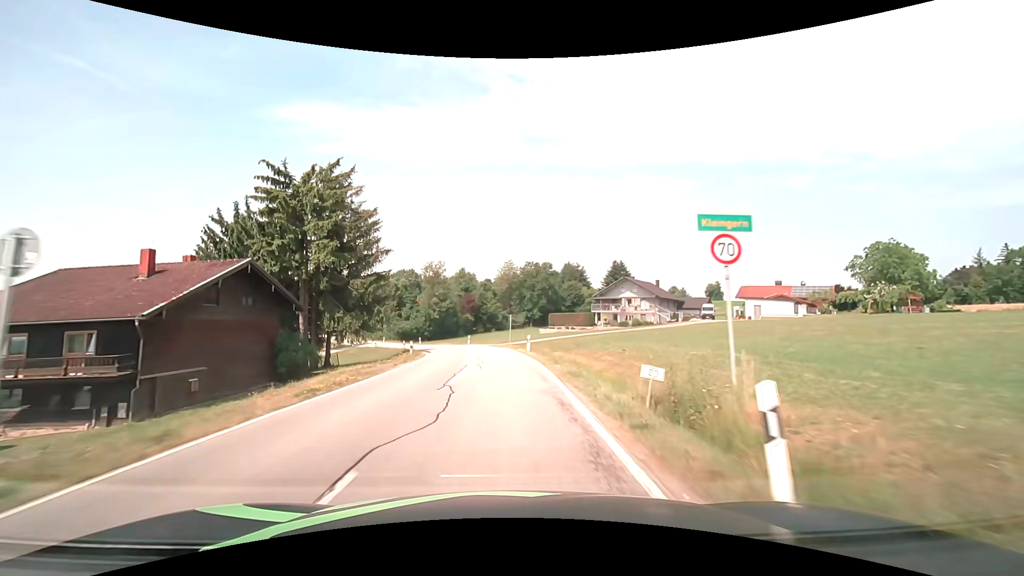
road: secondary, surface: asphalt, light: Day
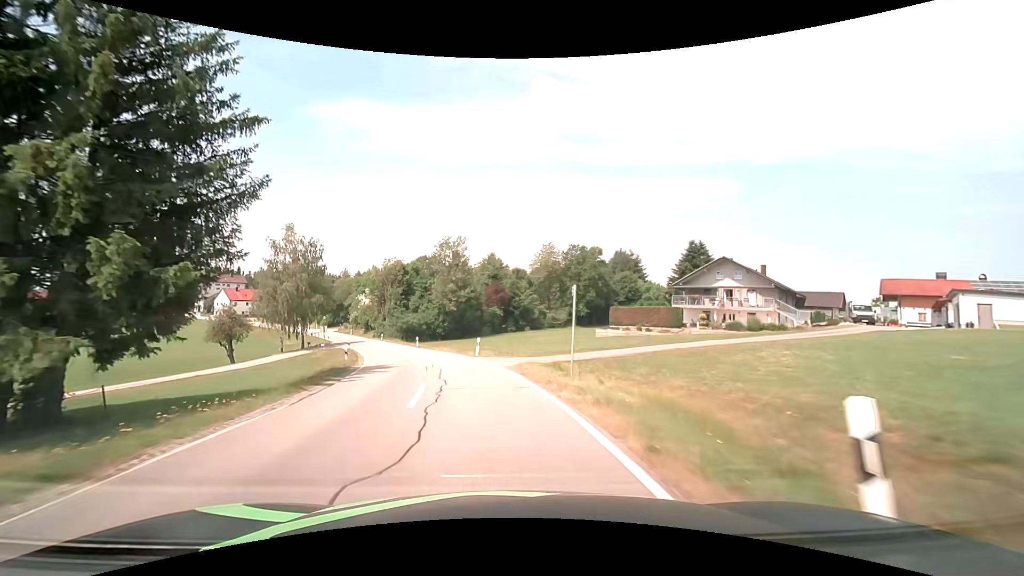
(-0.3, +27.6) m; -3°
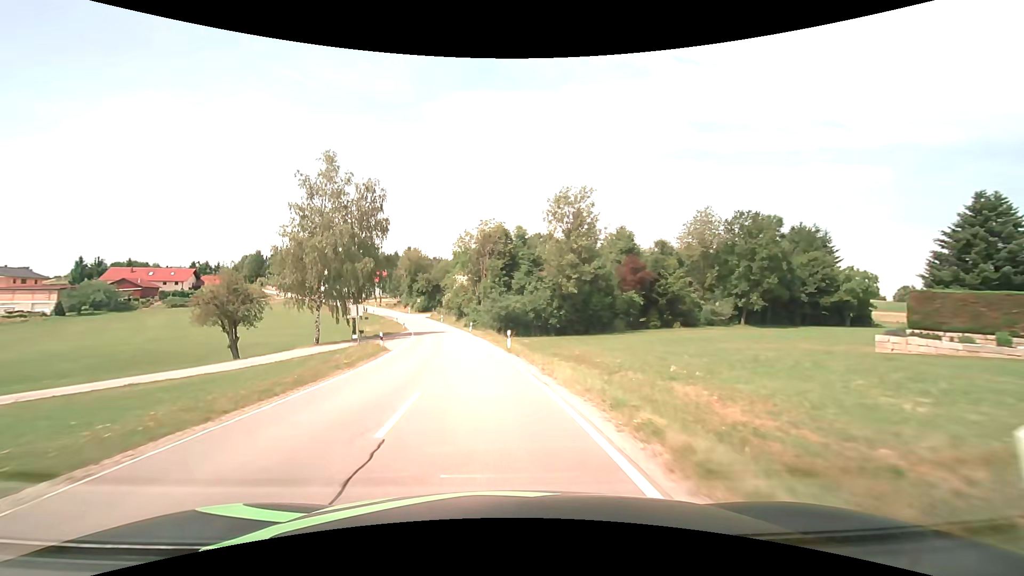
(-2.9, +26.6) m; -13°
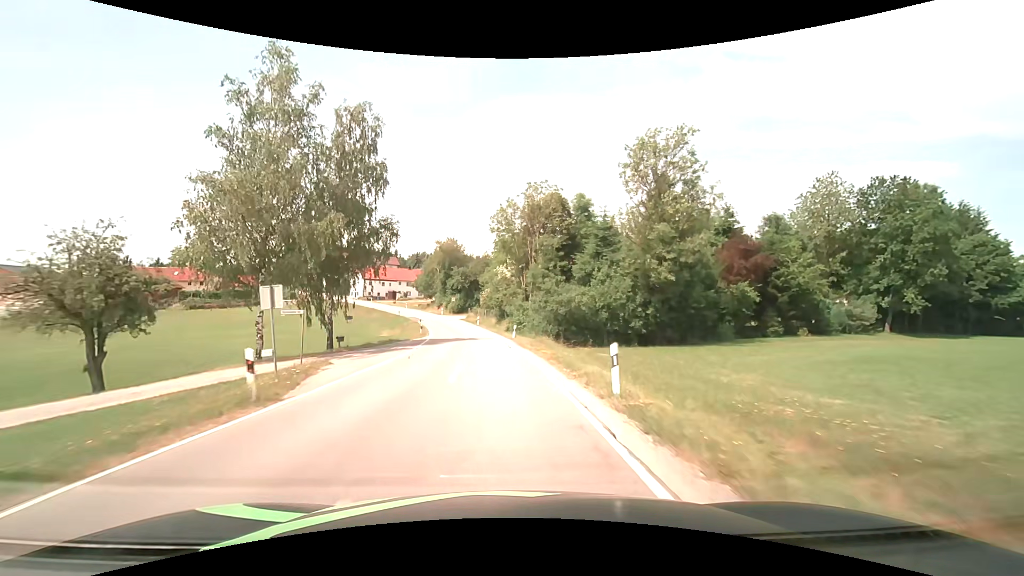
(-1.1, +18.4) m; -6°
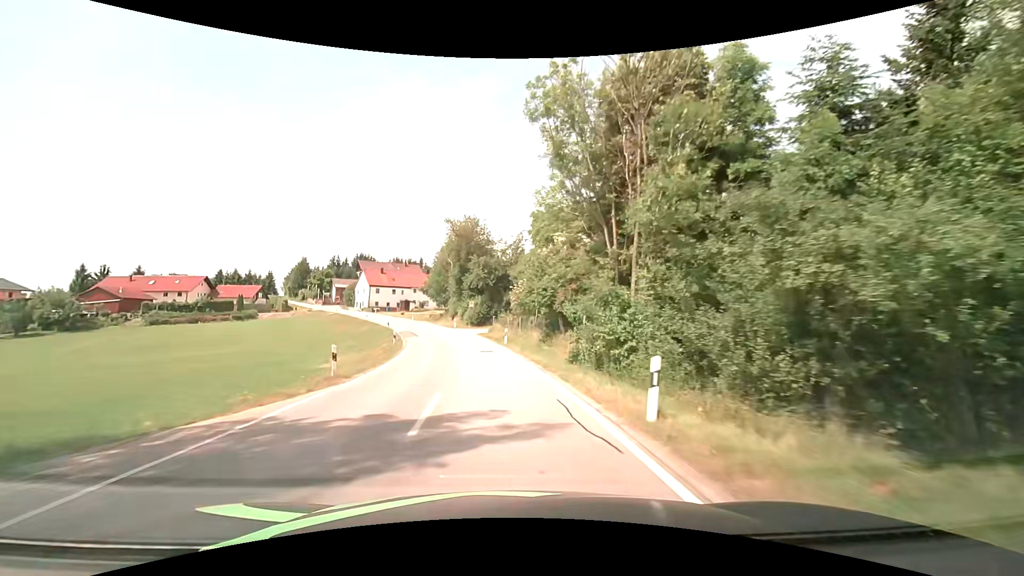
(-1.1, +29.0) m; -4°
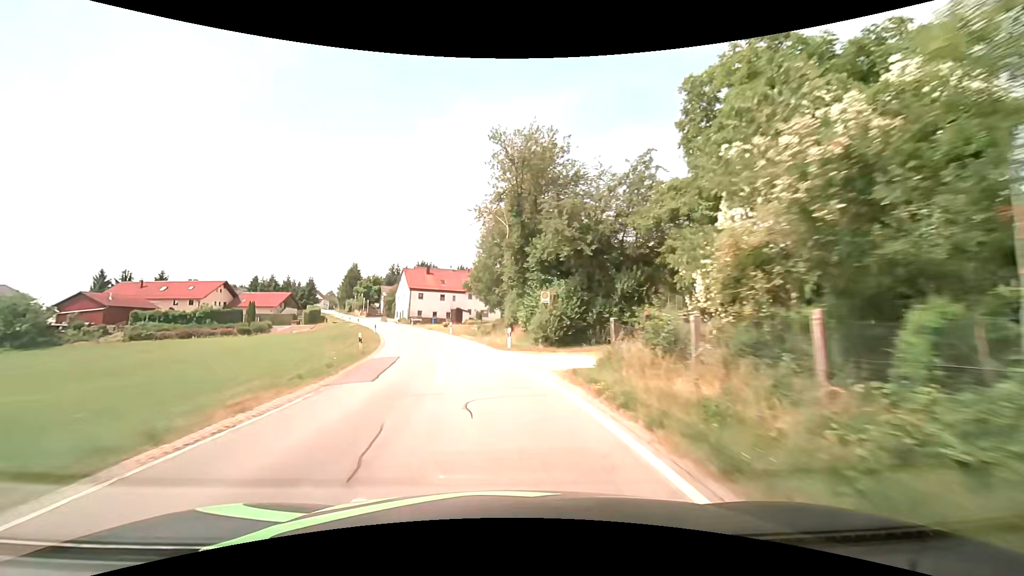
(-1.8, +30.3) m; -8°
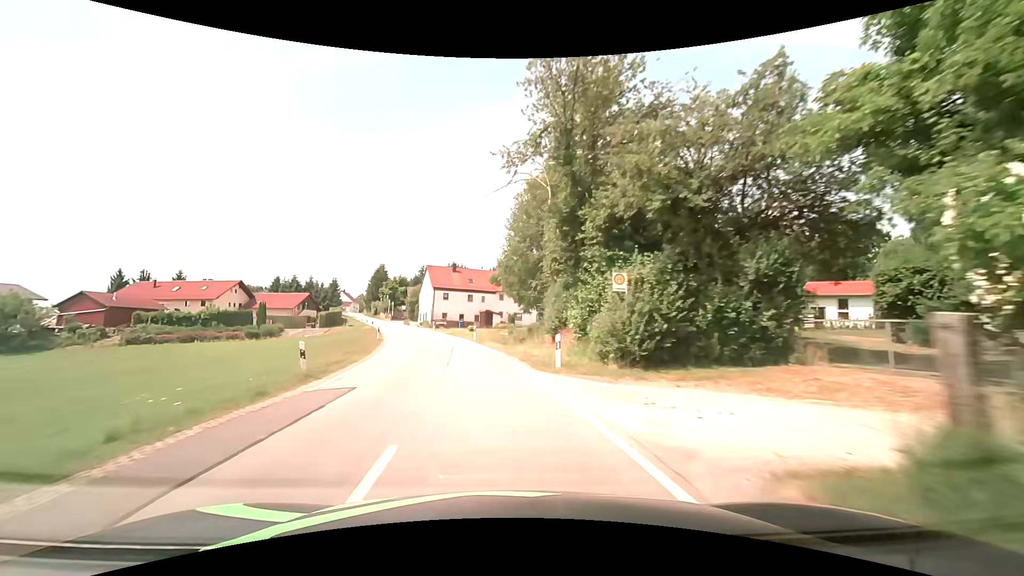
(-0.3, +10.3) m; -4°
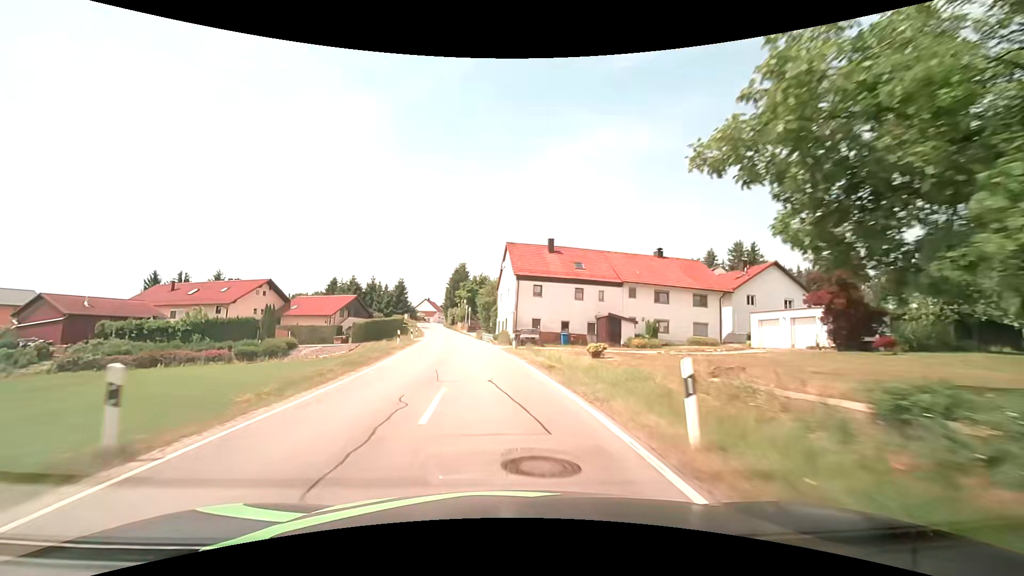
(-3.4, +30.2) m; -12°
